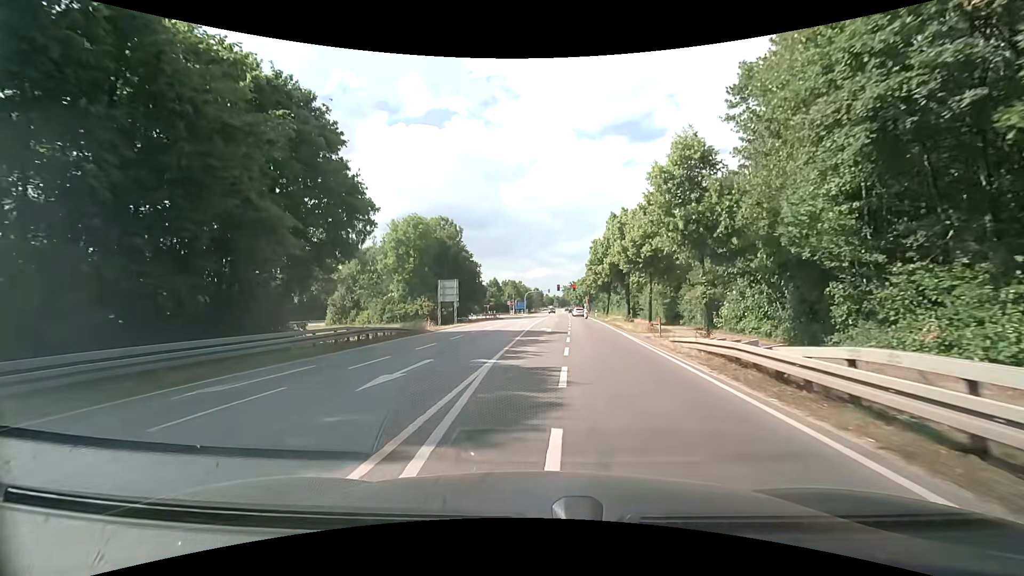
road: secondary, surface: asphalt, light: Day
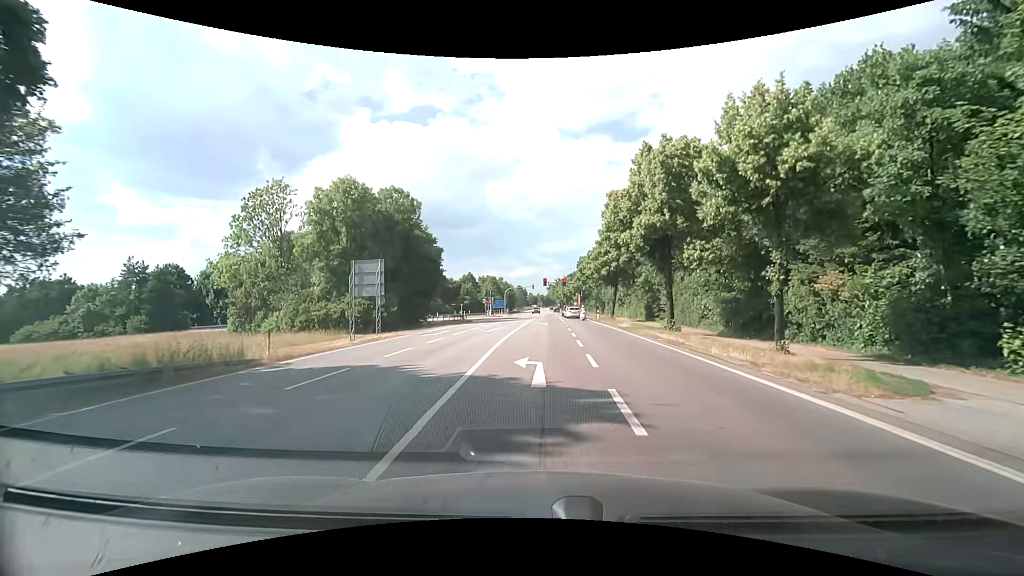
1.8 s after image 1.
(+0.3, +20.9) m; +2°
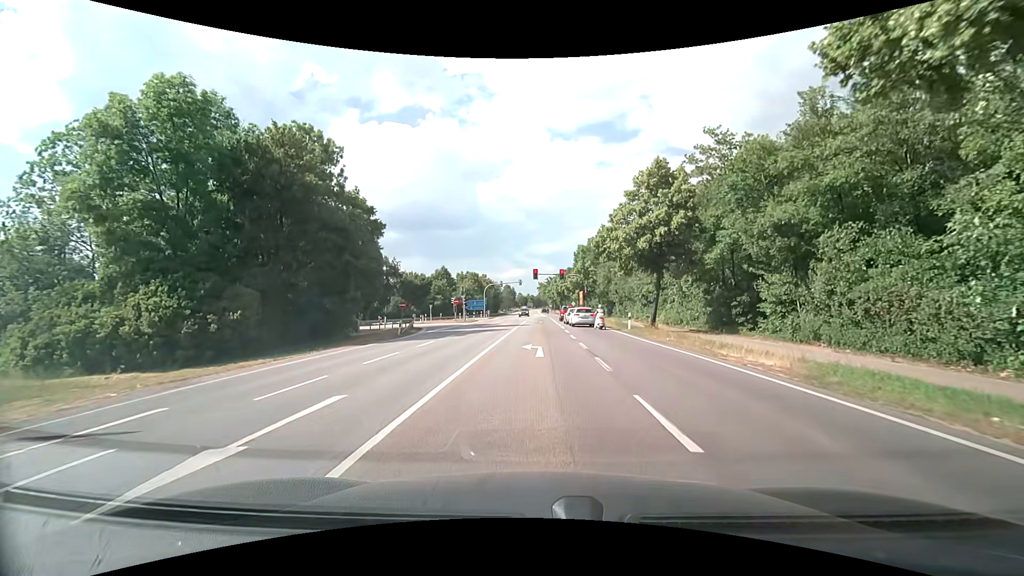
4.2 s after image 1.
(+0.4, +24.3) m; +1°
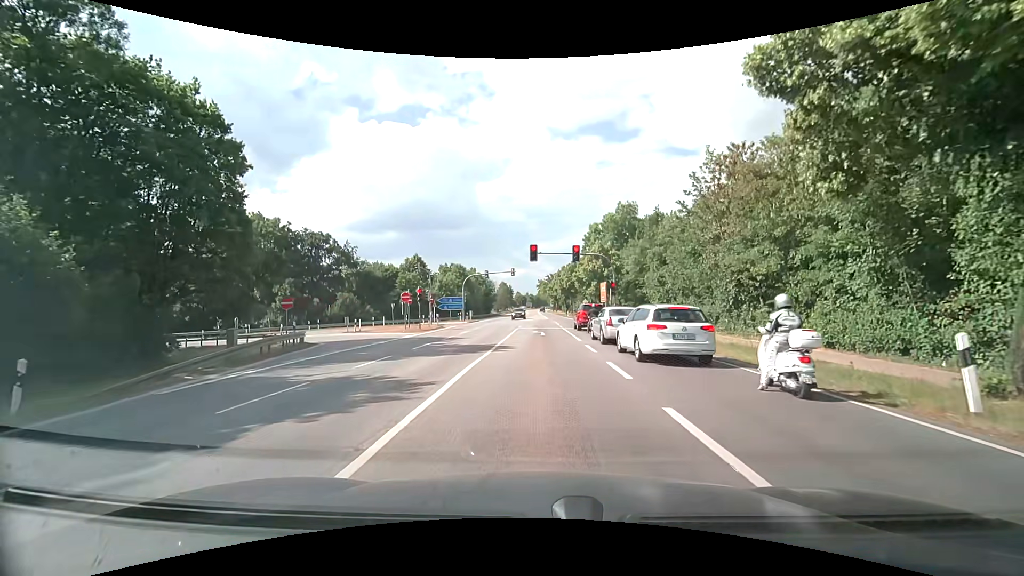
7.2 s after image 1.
(+0.1, +24.7) m; 0°
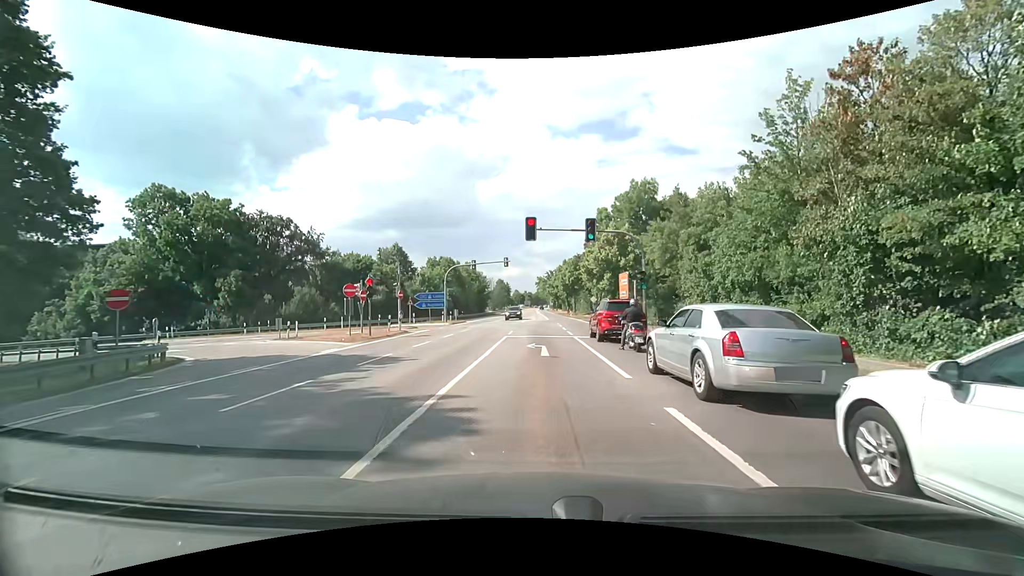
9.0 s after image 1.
(0.0, +11.7) m; +1°
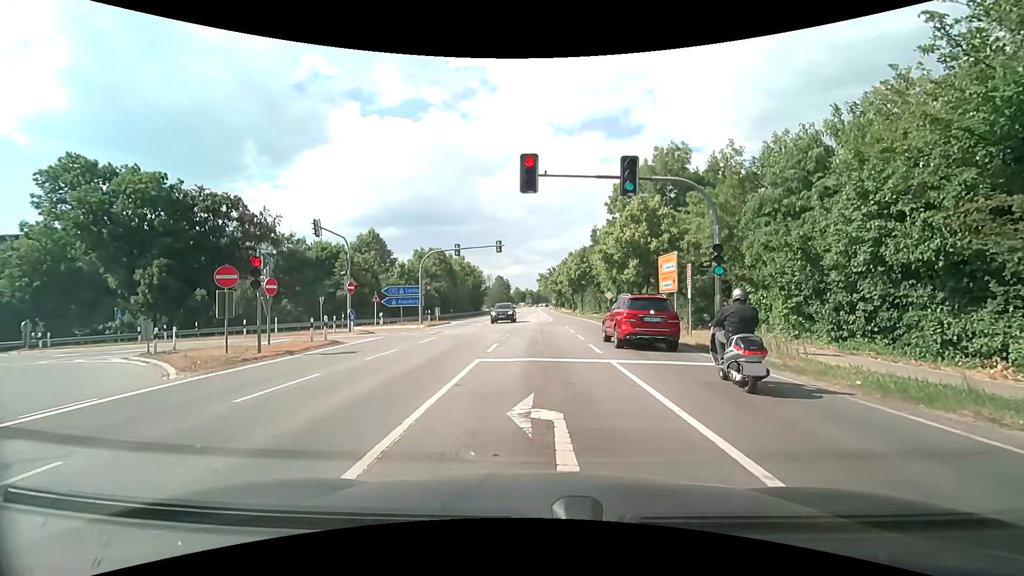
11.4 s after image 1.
(-0.3, +11.5) m; -2°
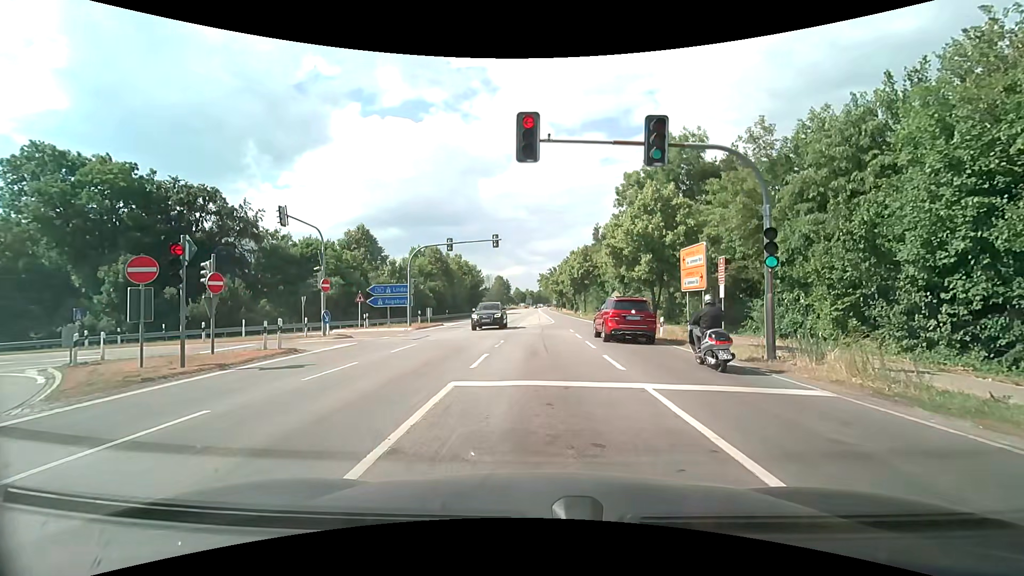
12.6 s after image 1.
(0.0, +3.7) m; +2°
